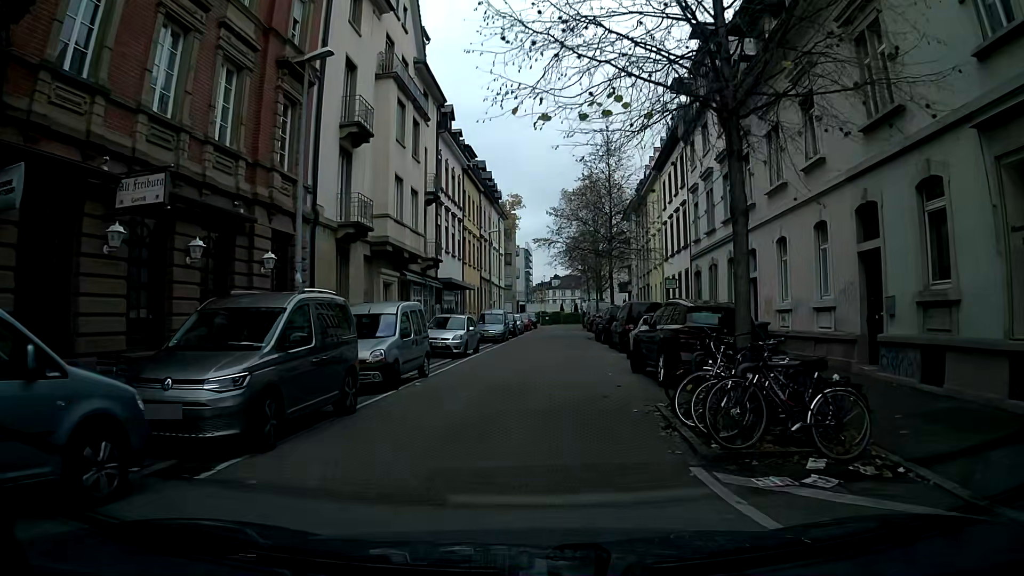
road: residential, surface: asphalt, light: Day
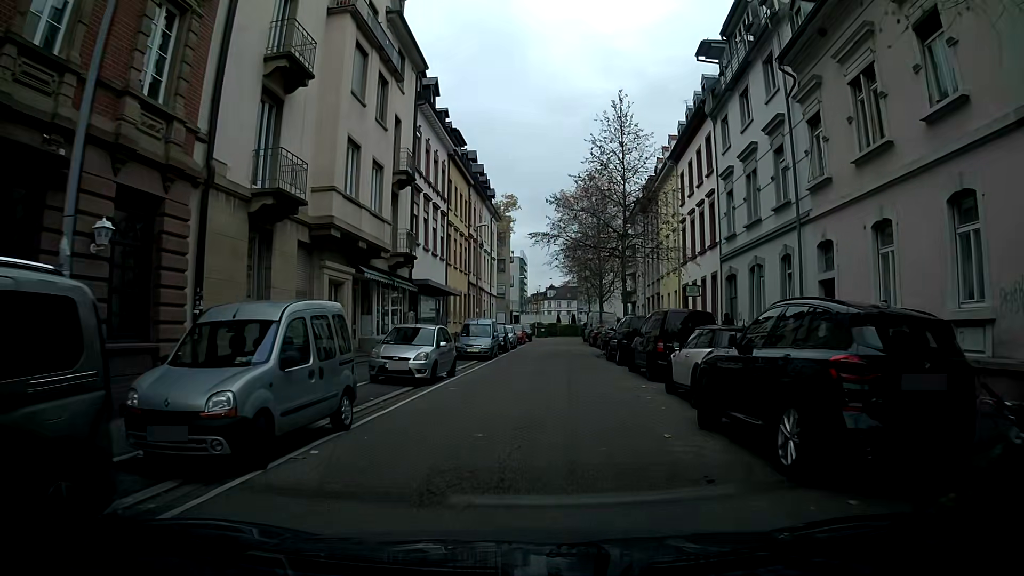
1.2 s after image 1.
(0.0, +6.8) m; +1°
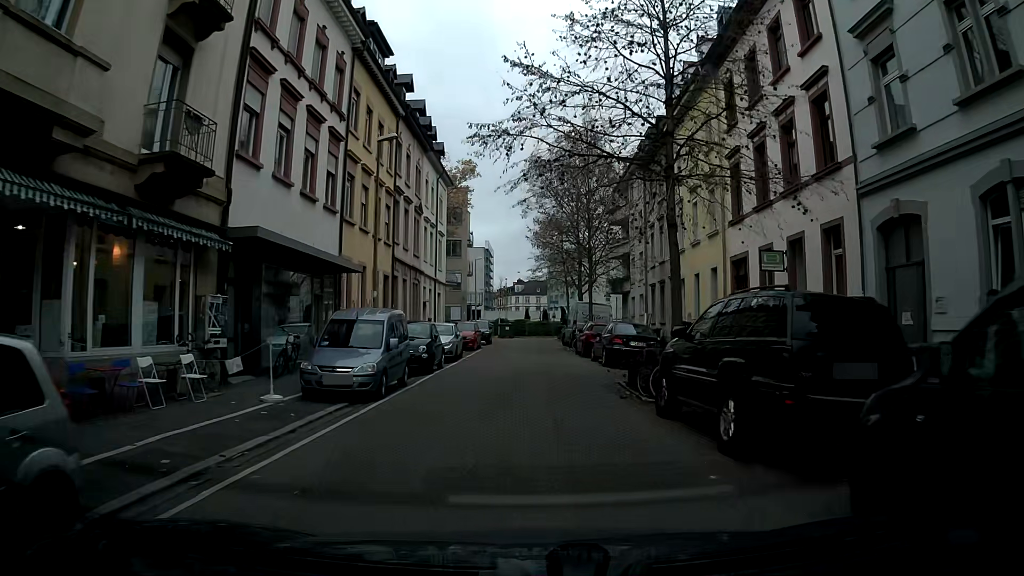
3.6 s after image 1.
(+0.4, +16.0) m; +2°
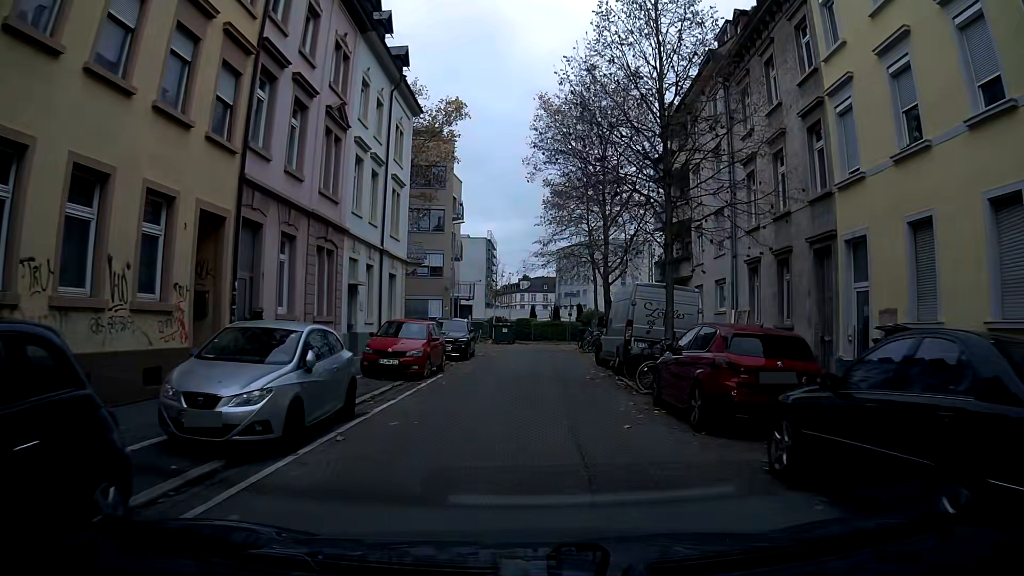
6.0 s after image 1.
(-0.1, +17.8) m; 0°
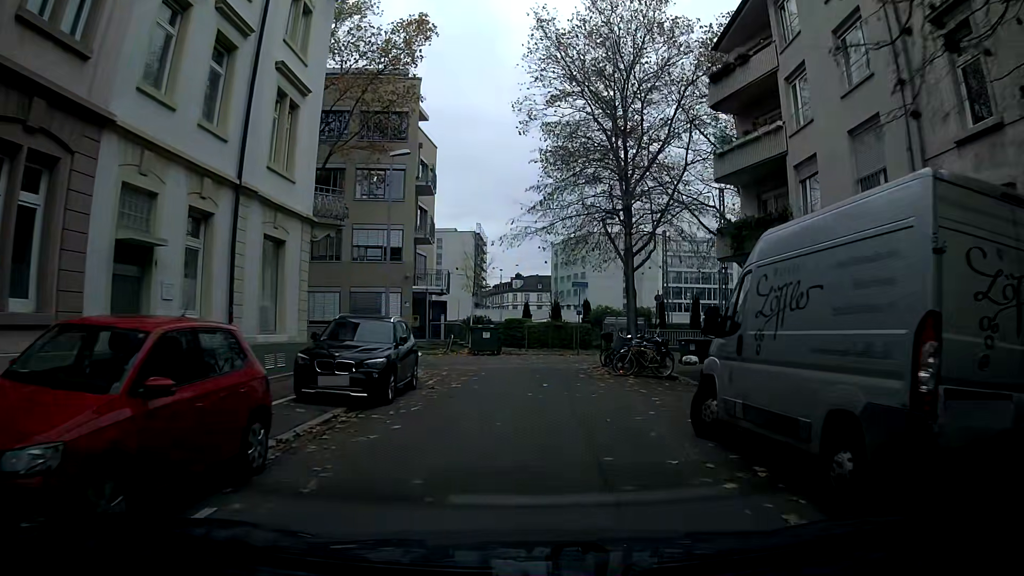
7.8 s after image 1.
(+0.1, +13.4) m; +2°
